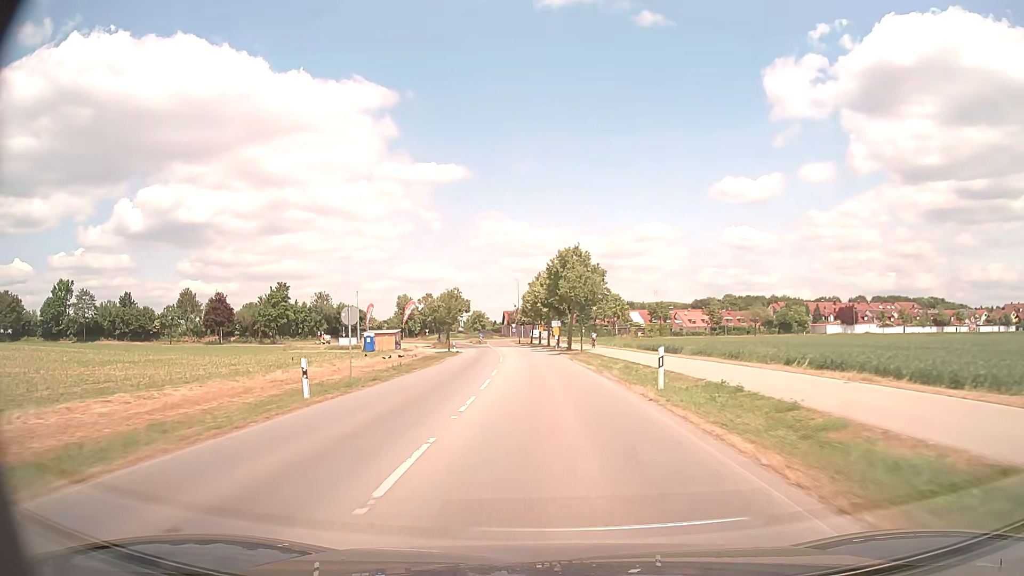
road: tertiary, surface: asphalt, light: Day
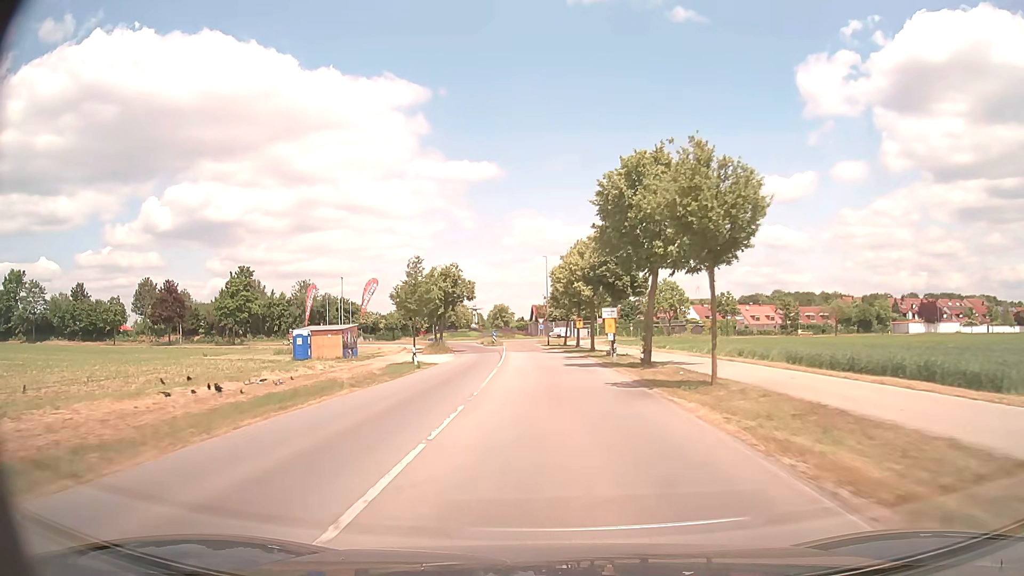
(-0.8, +32.1) m; -3°
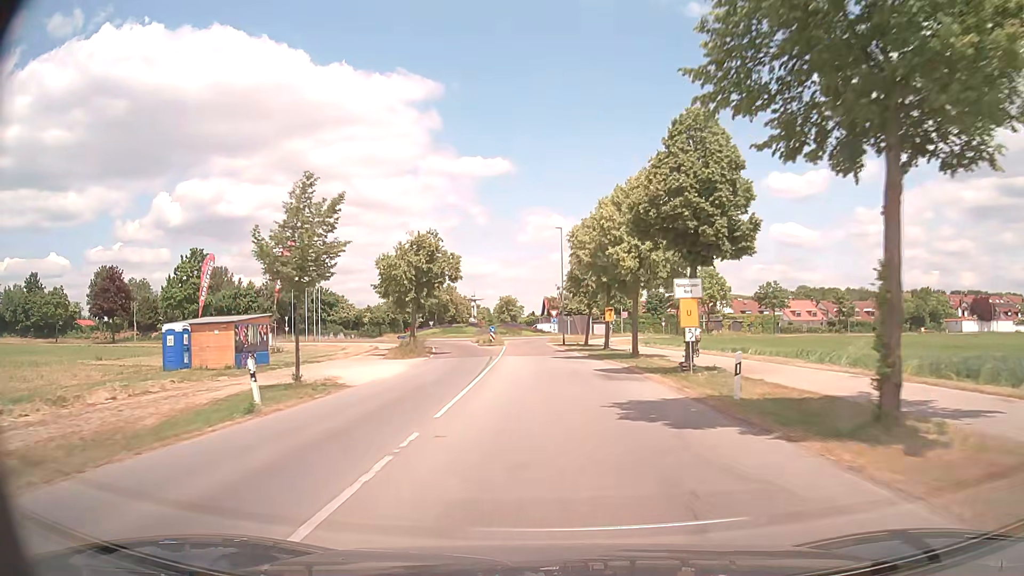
(-0.2, +19.8) m; -1°
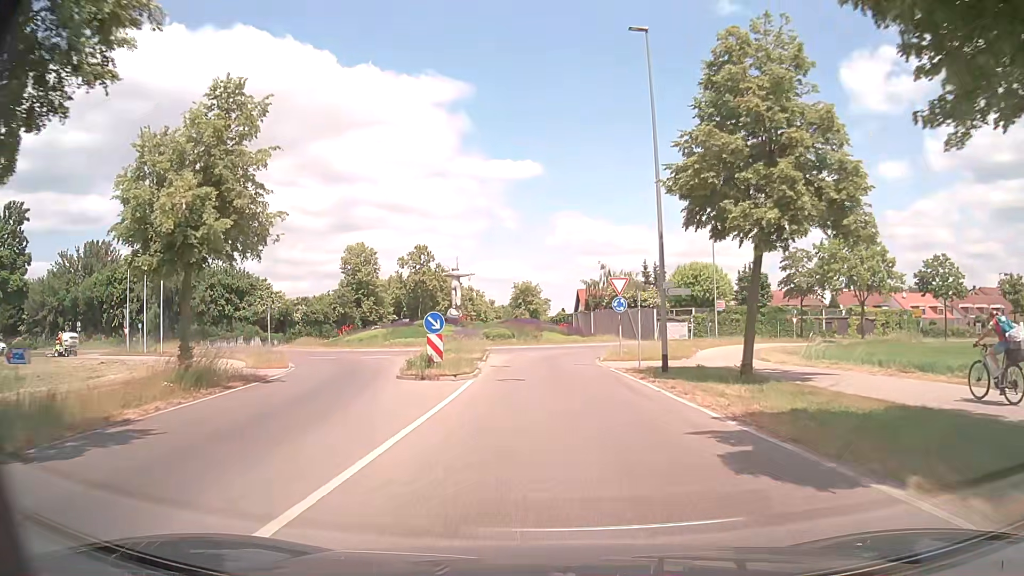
(-0.9, +41.6) m; -3°
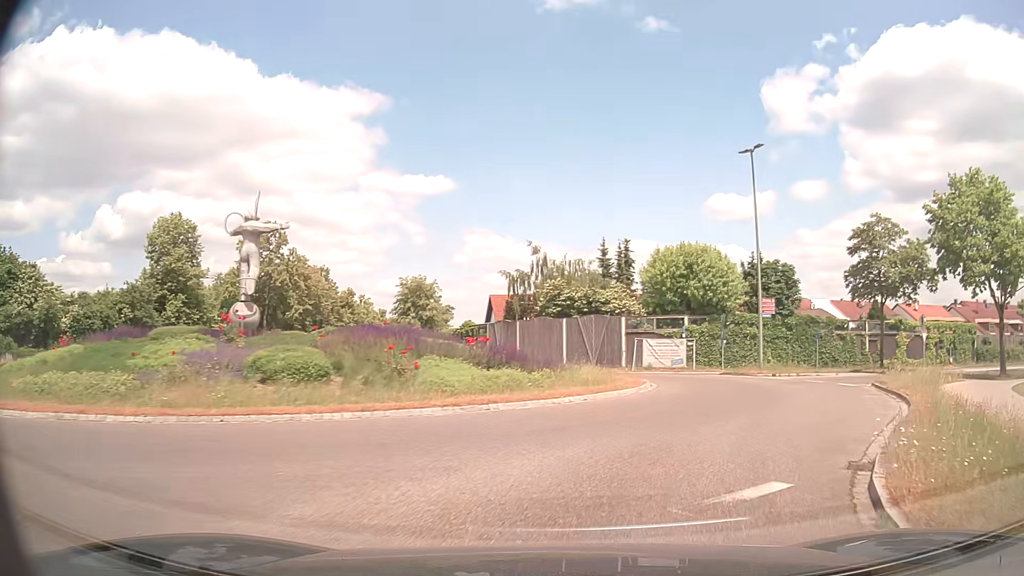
(+0.2, +27.5) m; +8°
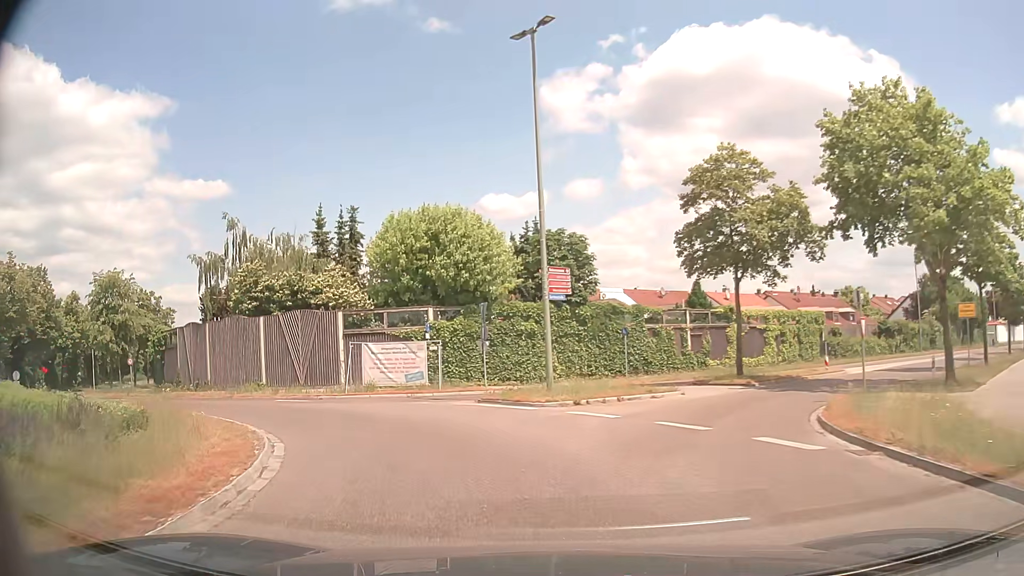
(+3.3, +13.4) m; +21°
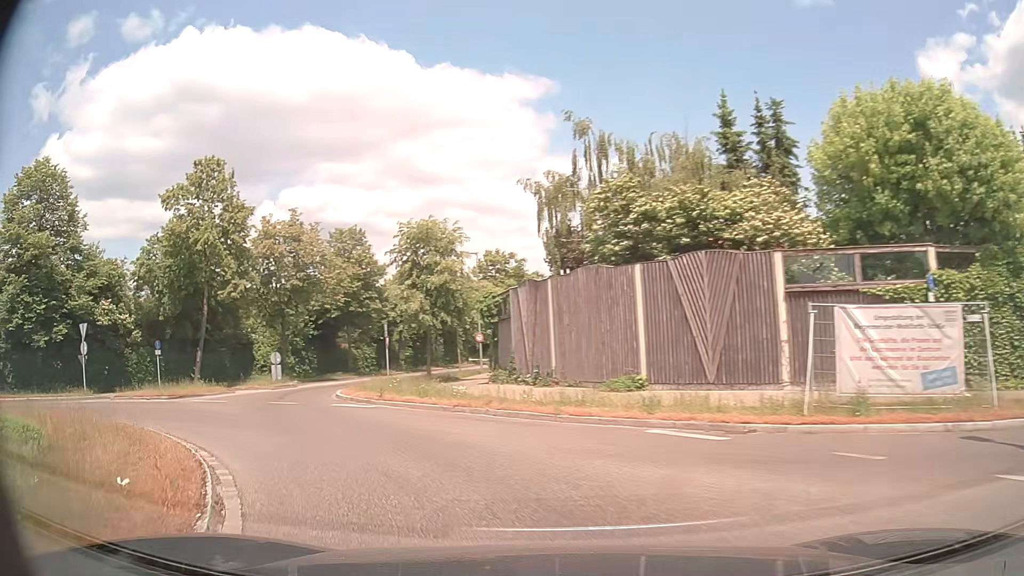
(-4.0, +12.9) m; -36°
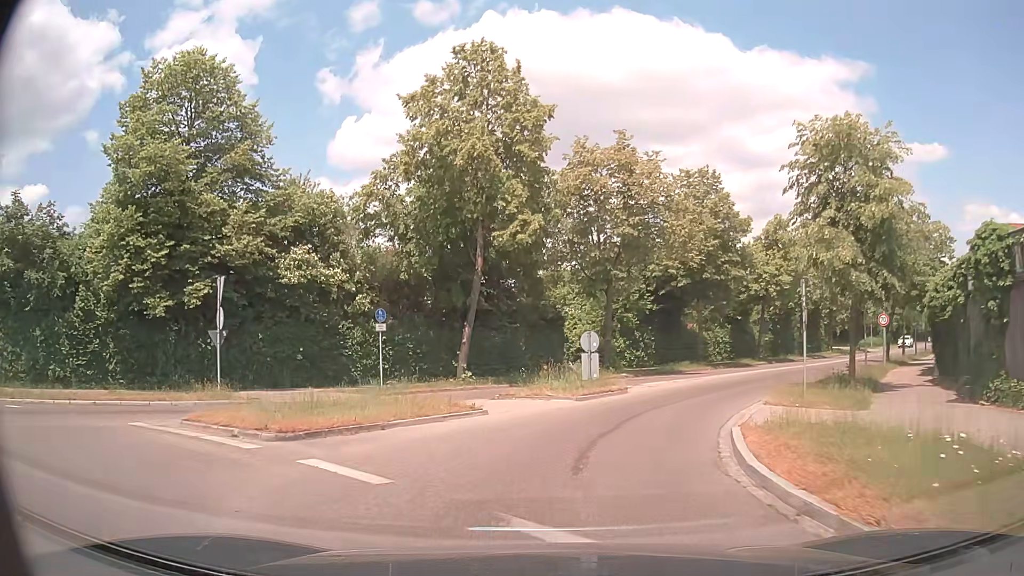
(-4.6, +14.0) m; -28°
(+1, +10) (+4, +19) (+9, +28) (+15, +36) (+21, +44) (+27, +52) (+33, +60) (+40, +68) (+46, +75) (+52, +83) m
